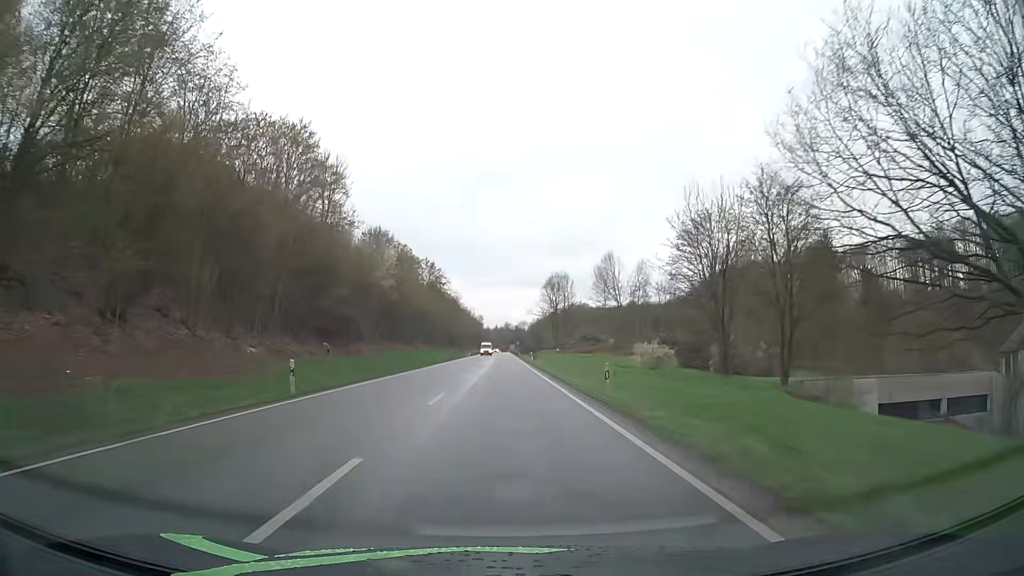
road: primary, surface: asphalt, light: Day
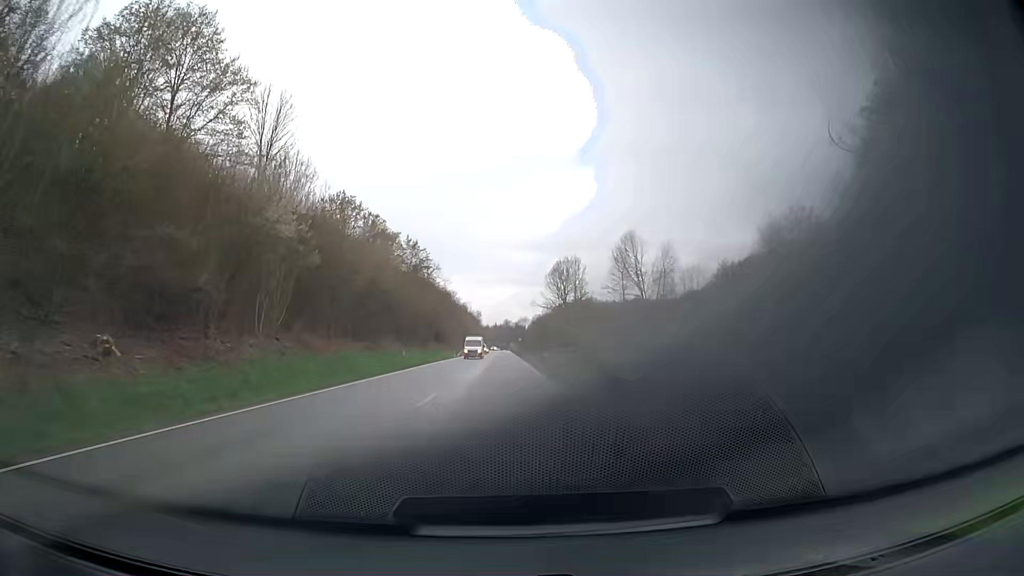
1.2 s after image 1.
(0.0, +24.9) m; 0°
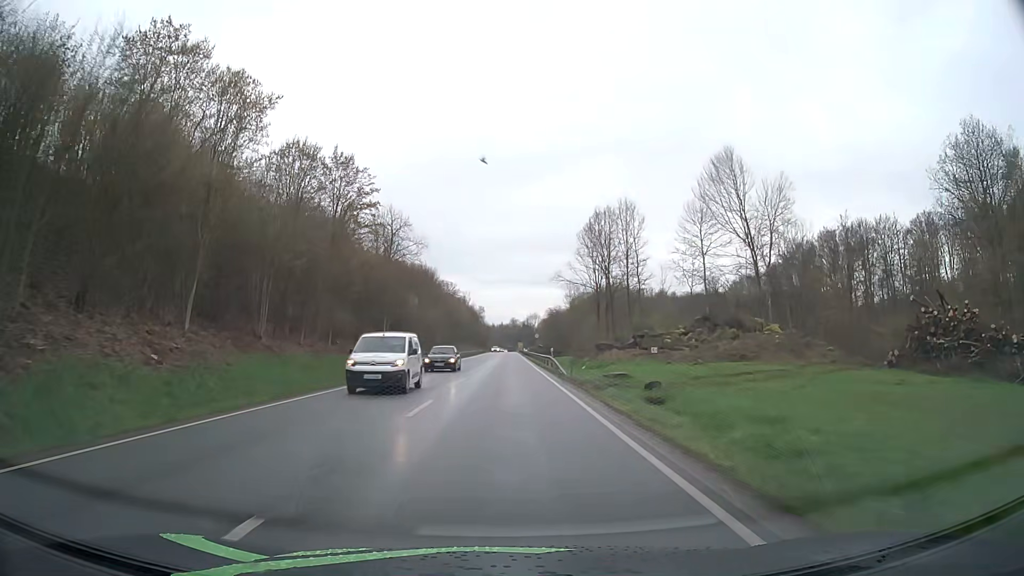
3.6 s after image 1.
(-0.4, +50.6) m; -1°
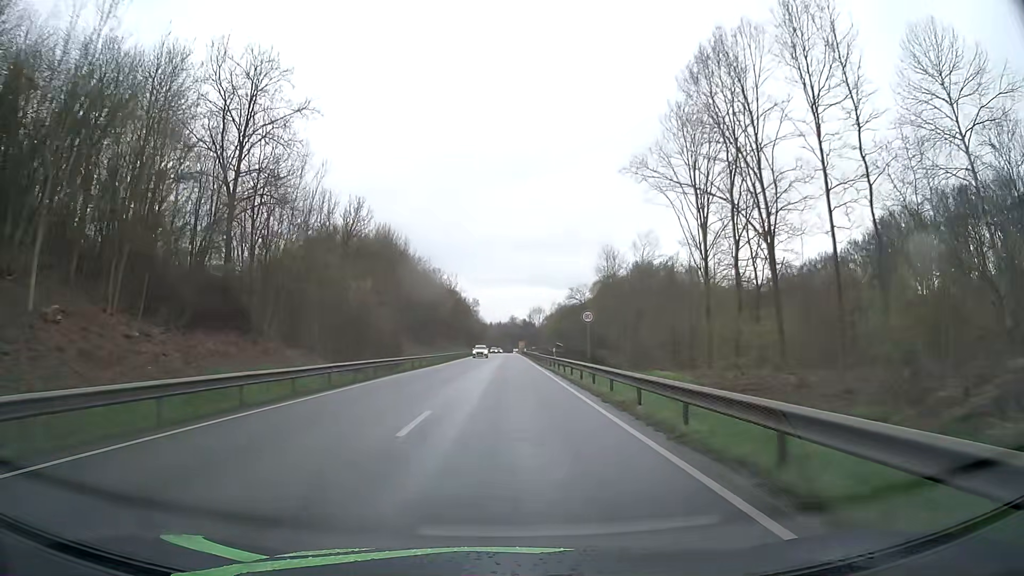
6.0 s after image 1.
(0.0, +51.4) m; 0°
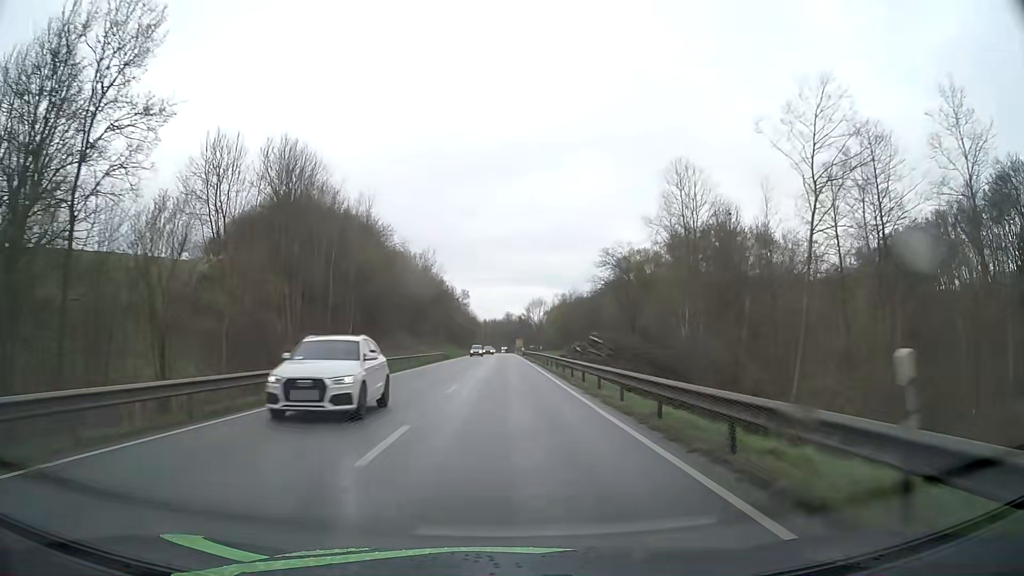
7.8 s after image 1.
(+0.1, +38.9) m; 0°
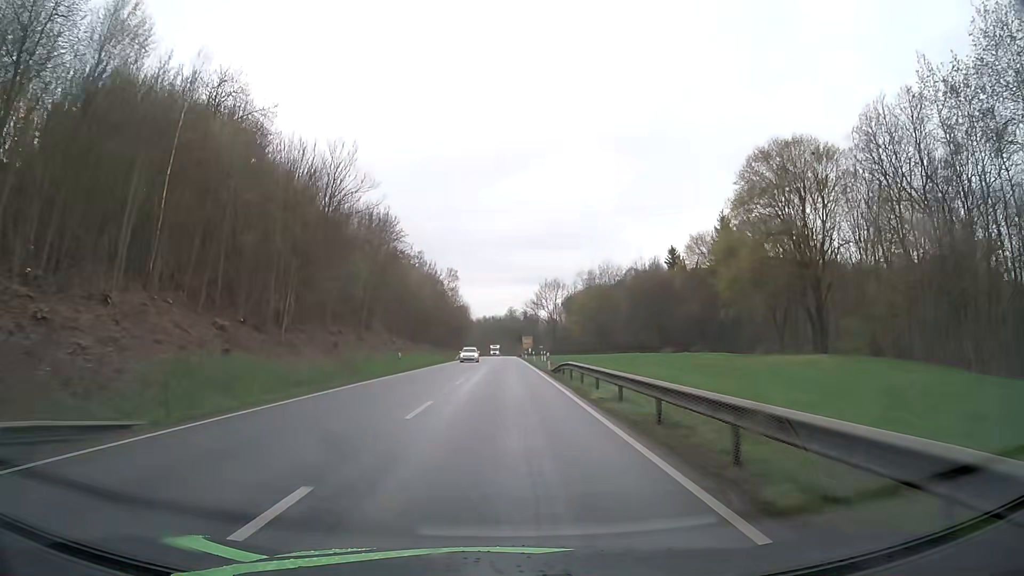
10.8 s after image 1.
(-0.1, +65.5) m; 0°
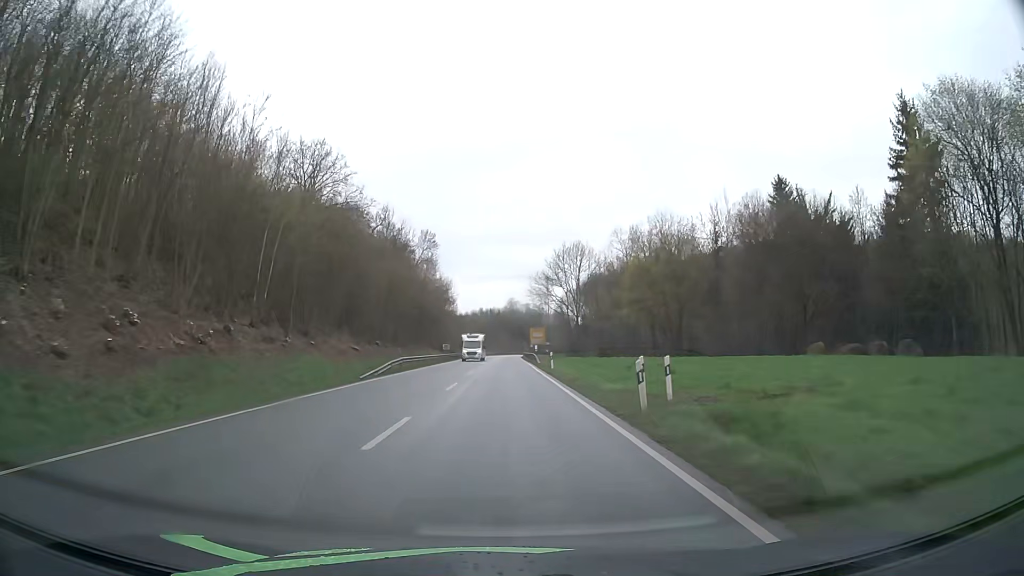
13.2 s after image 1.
(-0.1, +52.8) m; 0°
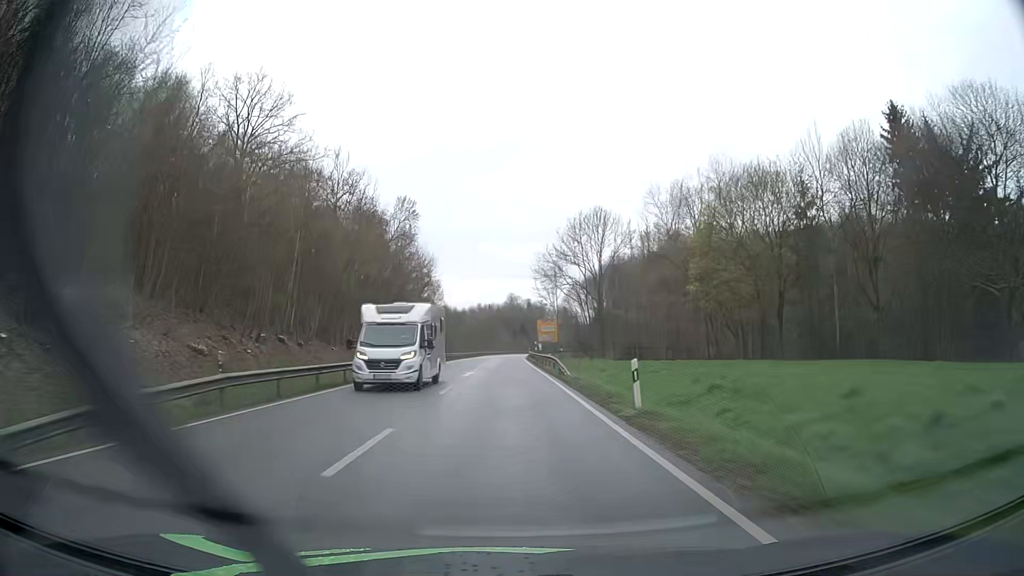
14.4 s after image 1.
(0.0, +26.3) m; 0°
(0, +10) (0, +20) (0, +30) (0, +40) (0, +50) (0, +60) (0, +70) (0, +80) (0, +90) (+1, +100) m
